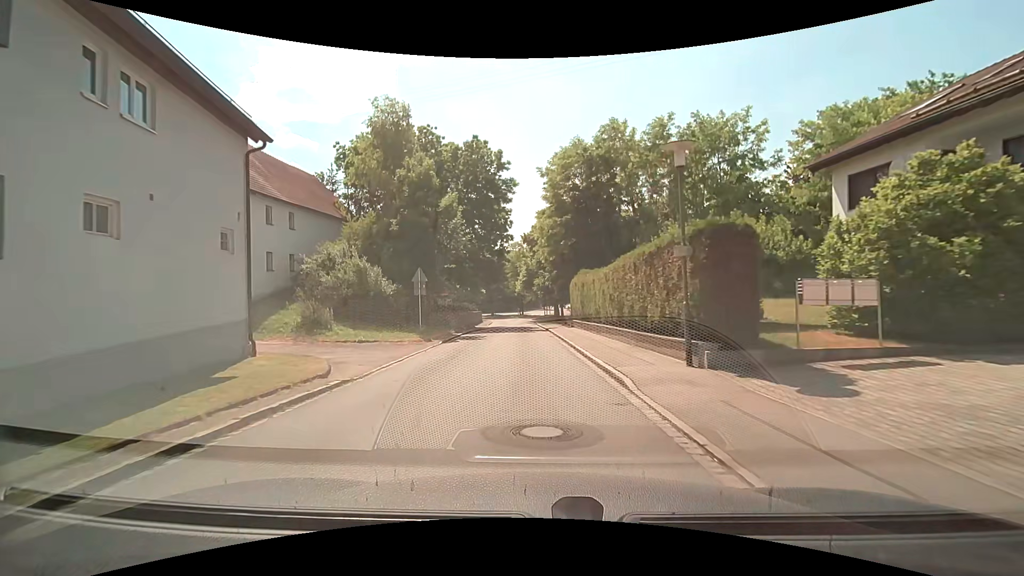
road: tertiary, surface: asphalt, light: Day
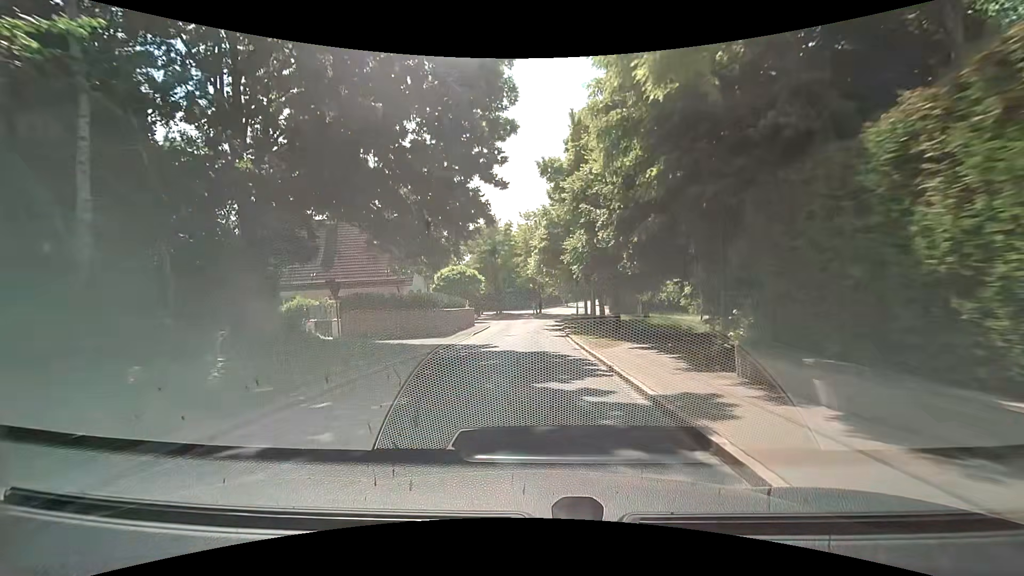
(-0.8, +29.7) m; -2°
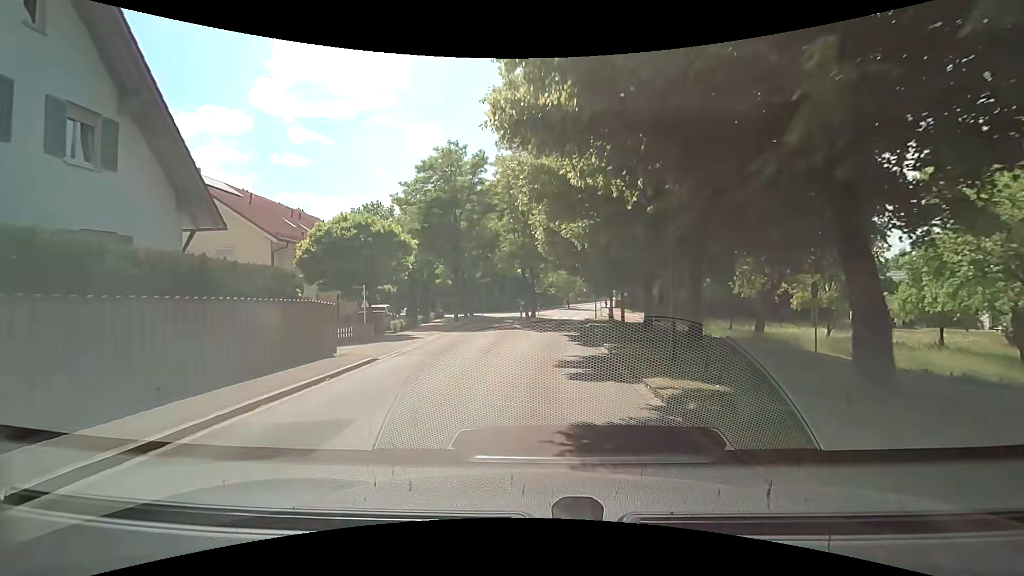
(-0.4, +31.8) m; 0°
(0, +10) (+1, +20) (+1, +30) (+2, +40) (+3, +50) (+4, +60) (+6, +70) (+8, +80) (+10, +89) (+12, +99) m
